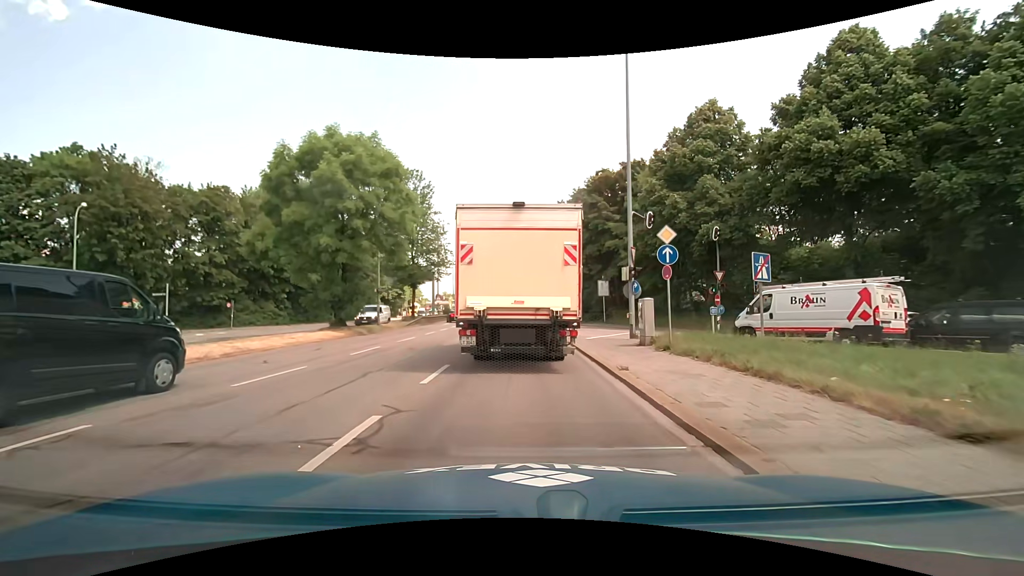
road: primary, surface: asphalt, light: Day
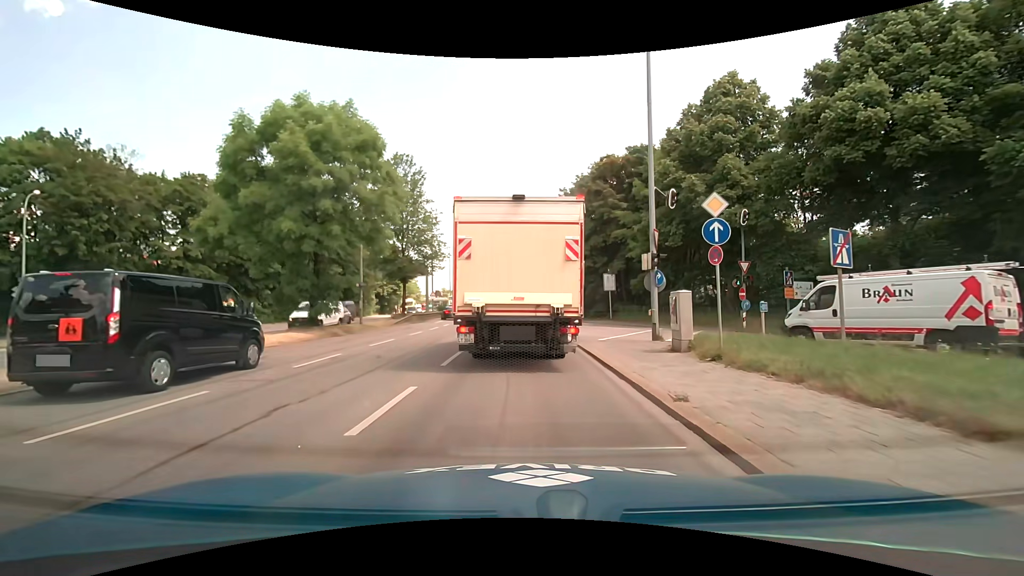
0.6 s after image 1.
(0.0, +3.7) m; -1°
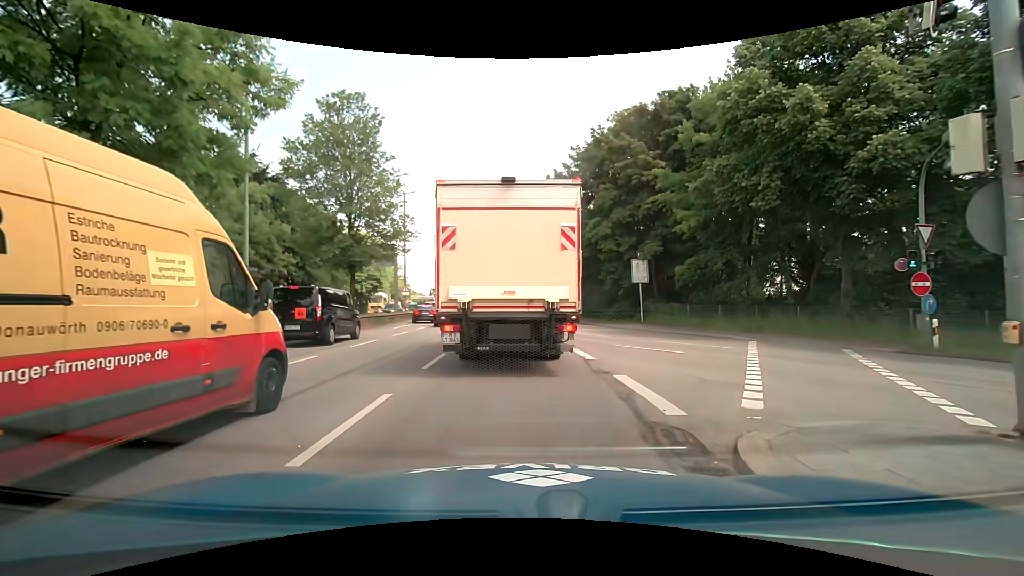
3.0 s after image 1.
(0.0, +12.9) m; 0°
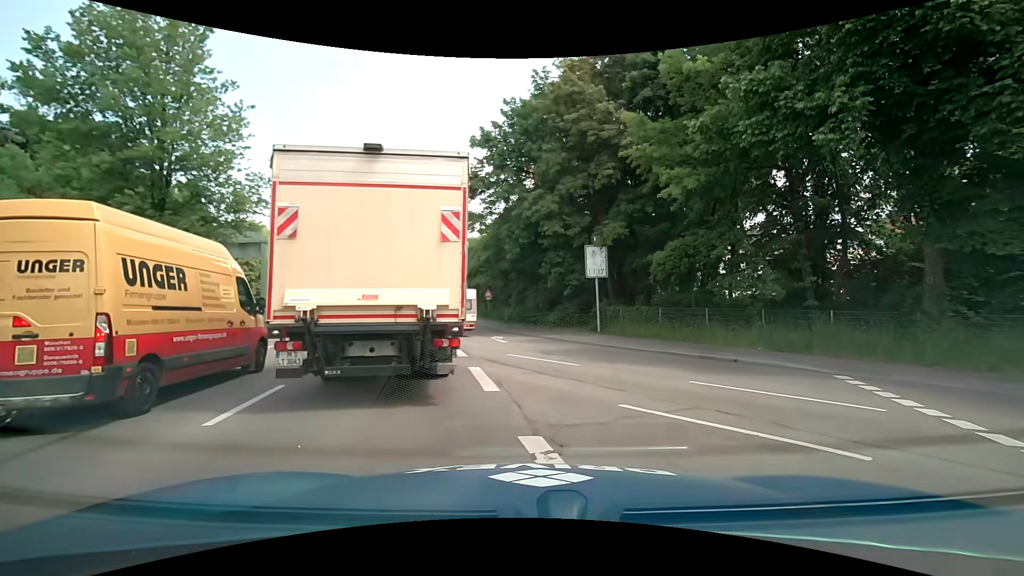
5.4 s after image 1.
(+0.3, +10.0) m; +9°
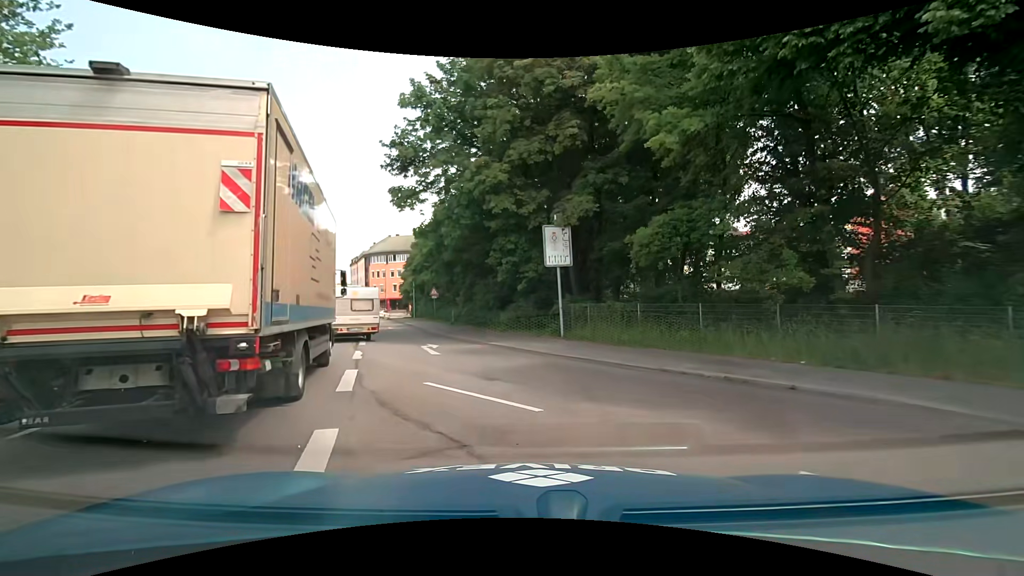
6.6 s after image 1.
(+0.4, +5.9) m; +5°
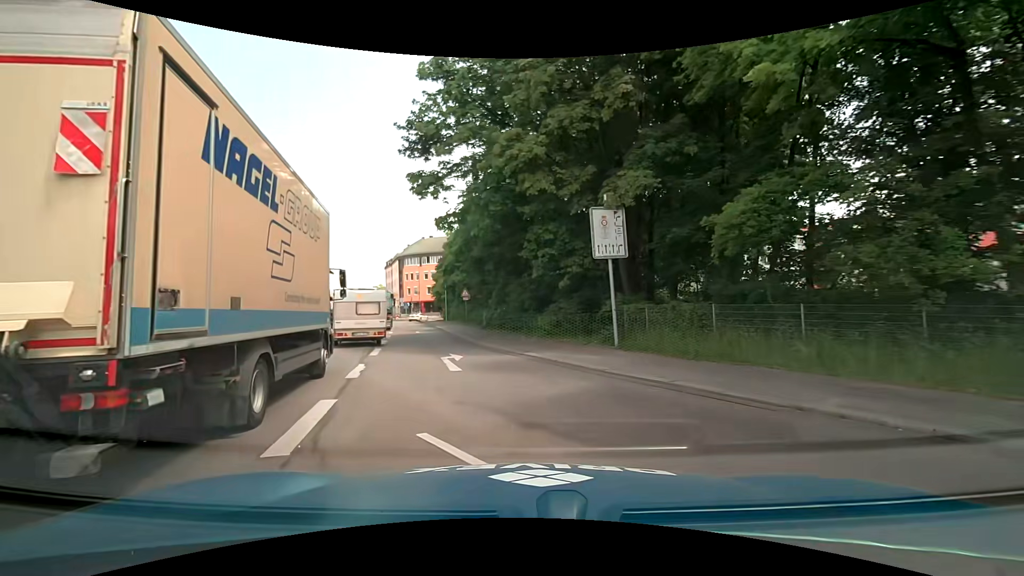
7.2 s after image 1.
(-0.1, +3.8) m; -4°
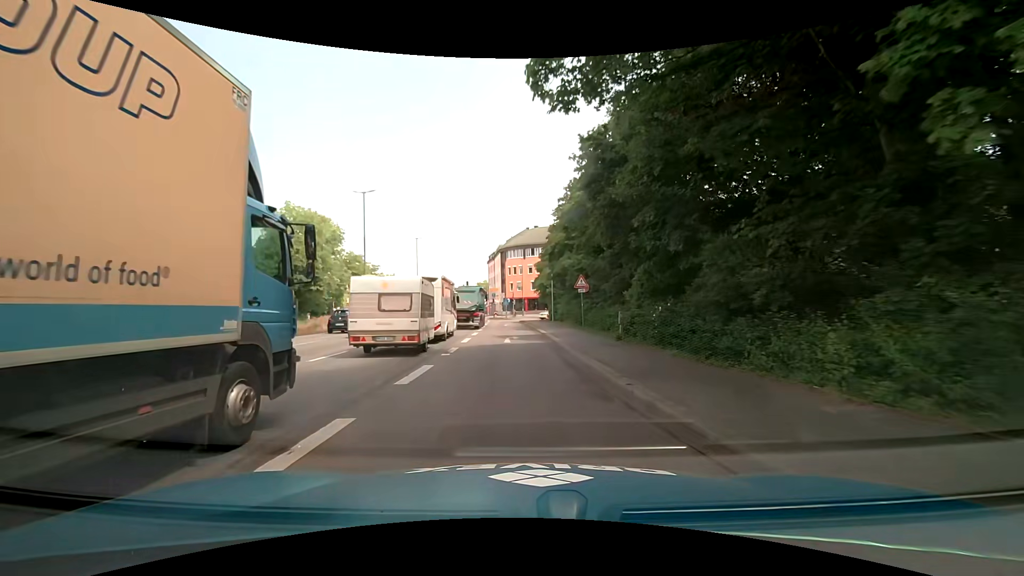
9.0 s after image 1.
(-1.9, +14.4) m; -12°
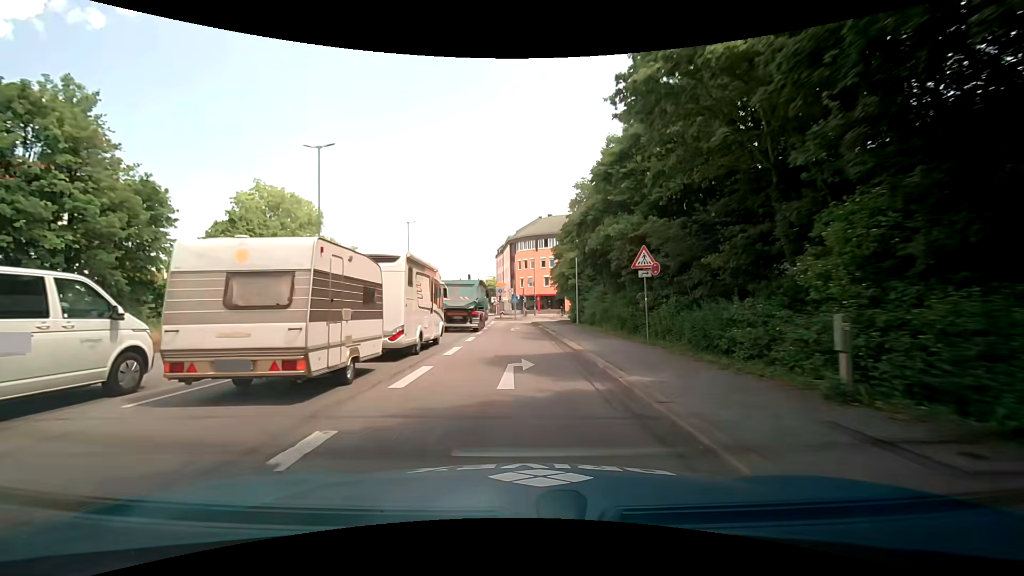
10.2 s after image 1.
(-0.2, +13.2) m; -1°
(0, +10) (0, +20) (-1, +30) (-1, +40) (-1, +50) (+1, +60) (+8, +67) (+17, +70) (+27, +70) (+37, +69) m
